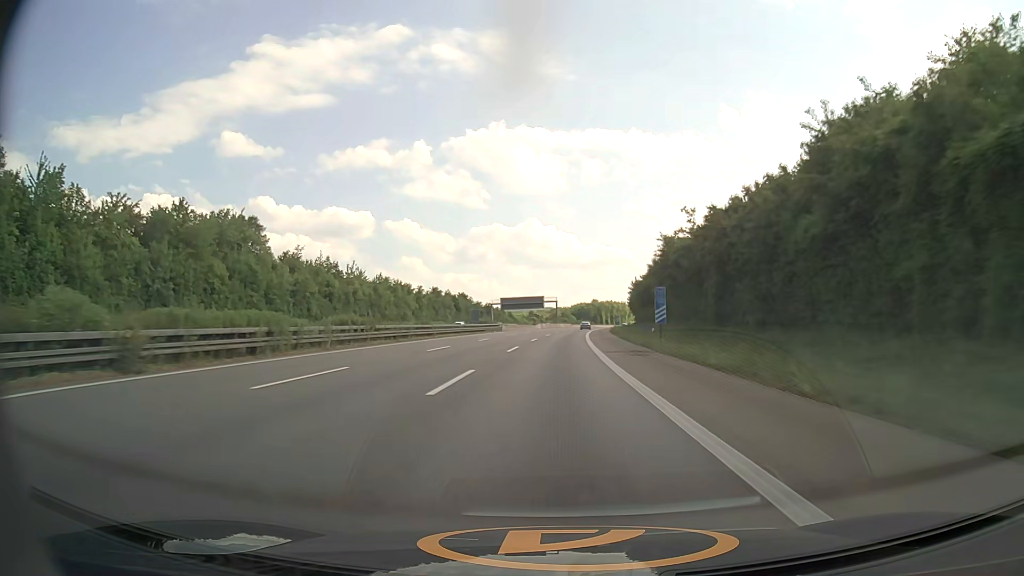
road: motorway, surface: asphalt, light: Day
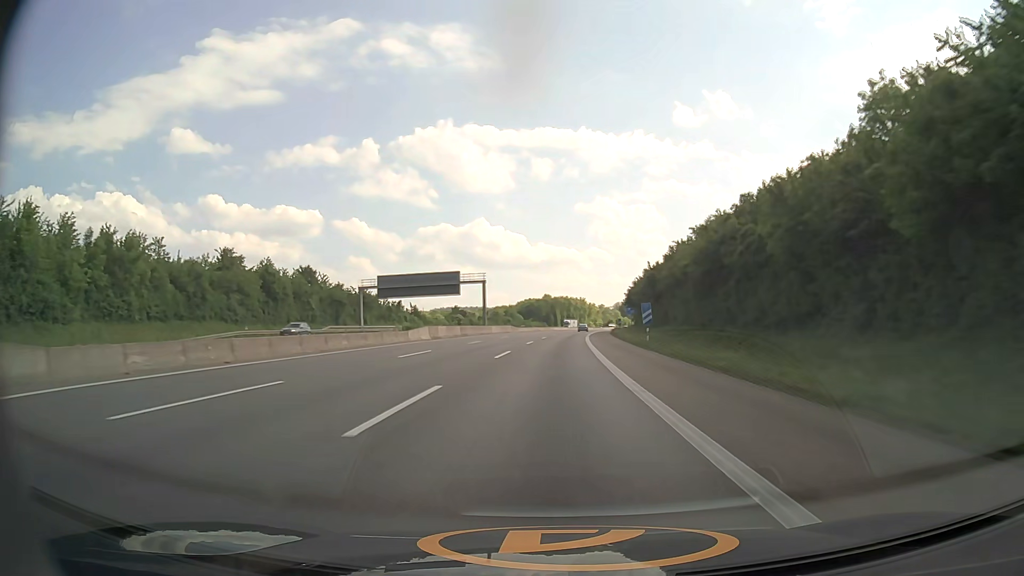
(+3.6, +94.2) m; +4°
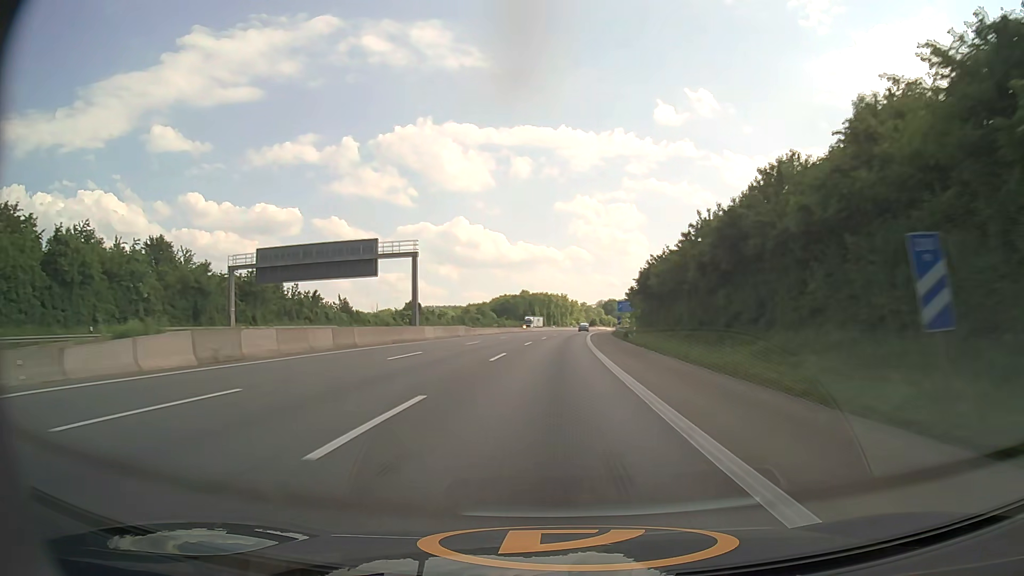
(+0.5, +37.6) m; +2°
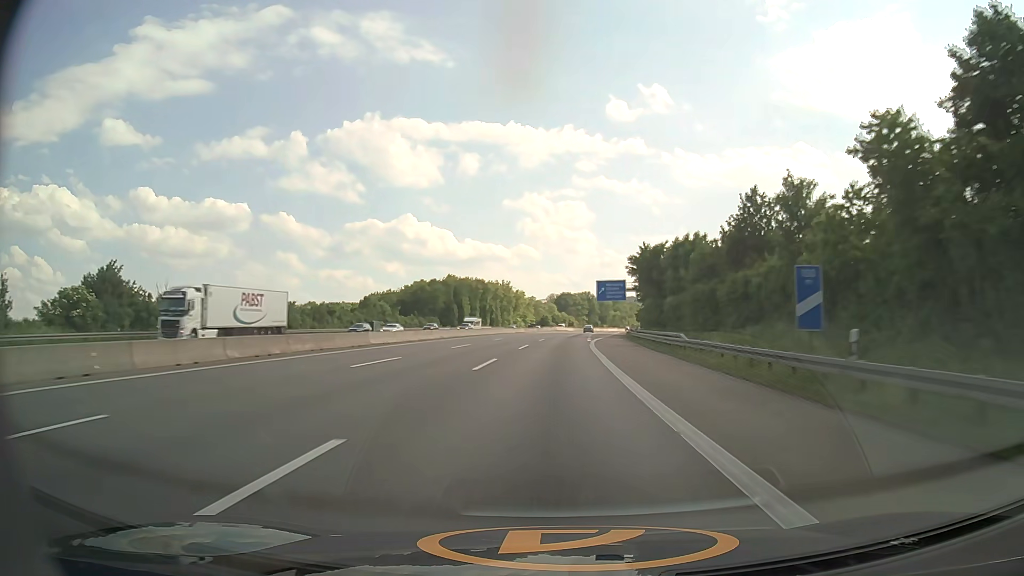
(+4.0, +94.4) m; +4°
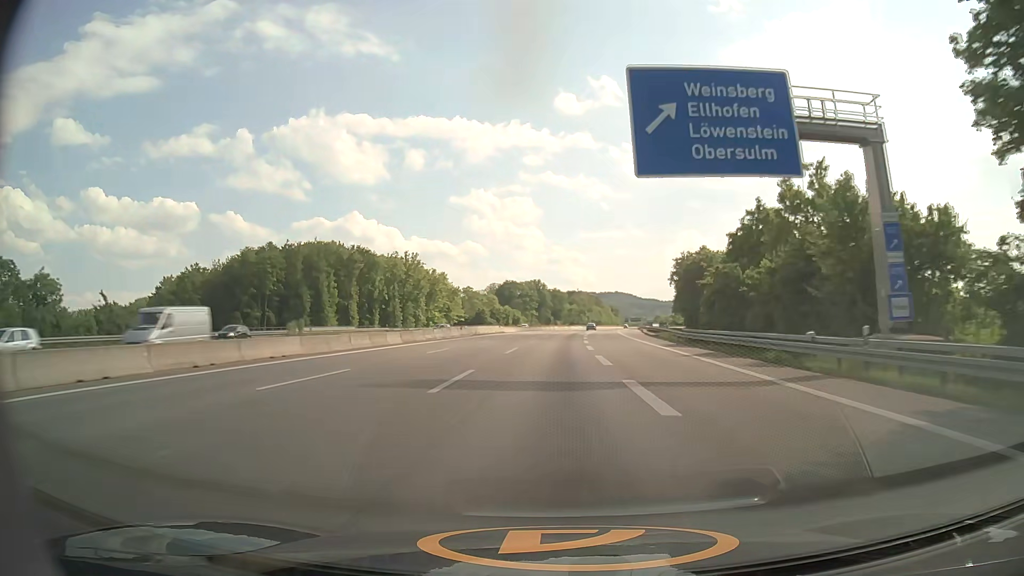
(+3.9, +94.7) m; +5°
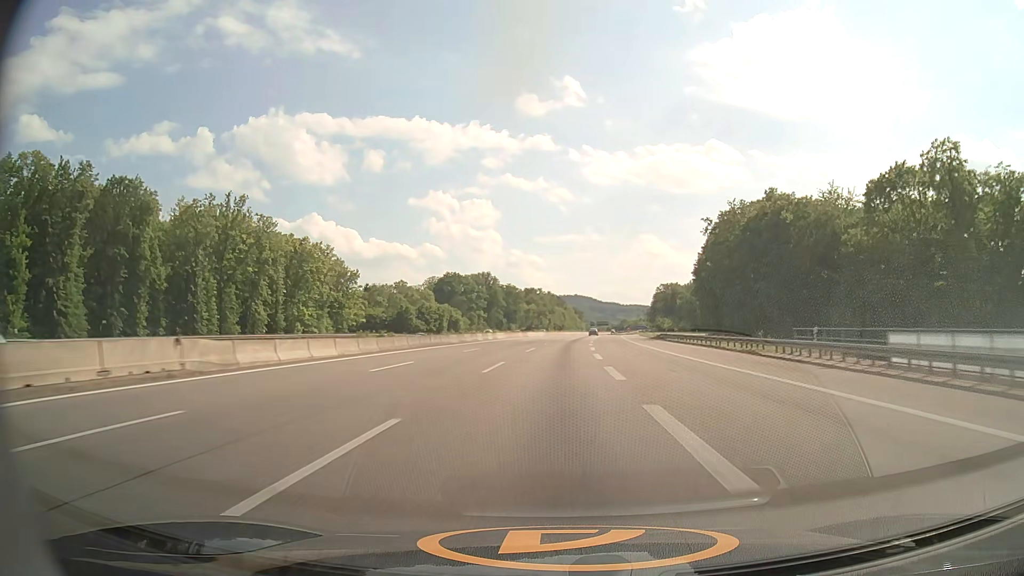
(+2.2, +76.2) m; +3°
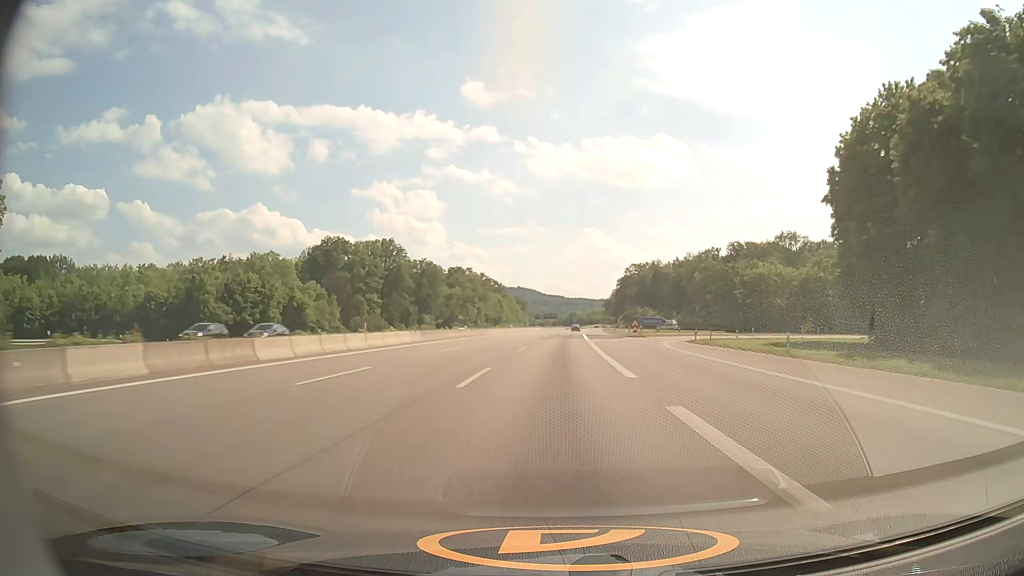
(+4.1, +96.1) m; +5°
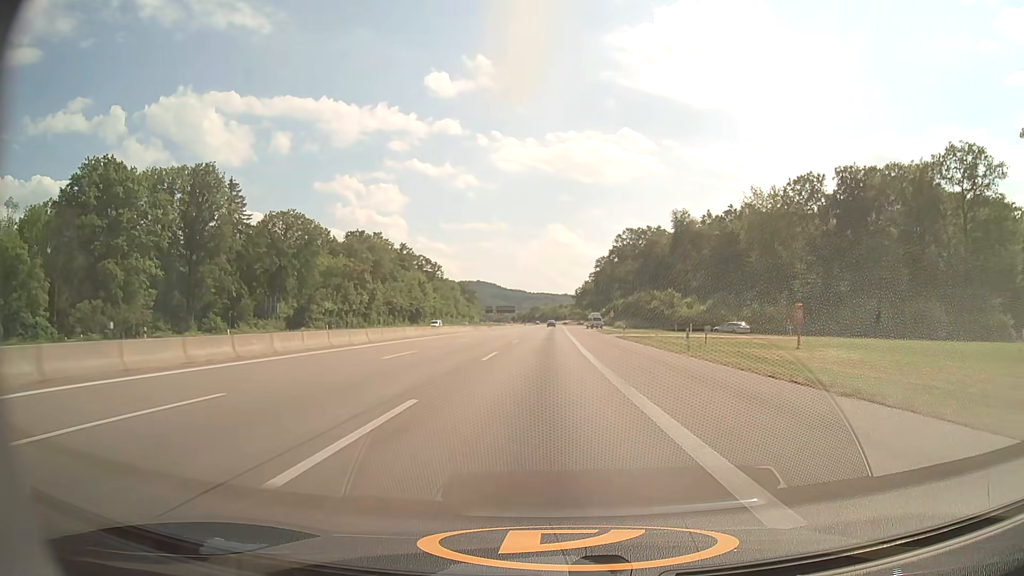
(+3.3, +98.2) m; +3°
(0, +10) (0, +20) (0, +30) (0, +40) (0, +50) (0, +60) (0, +70) (0, +80) (0, +90) (0, +100) m
